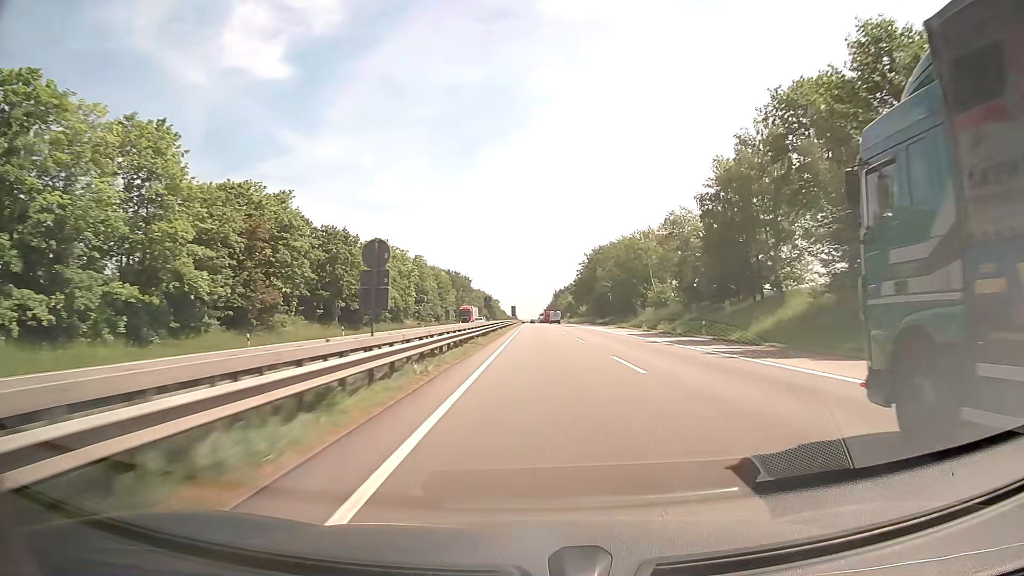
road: motorway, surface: asphalt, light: Day
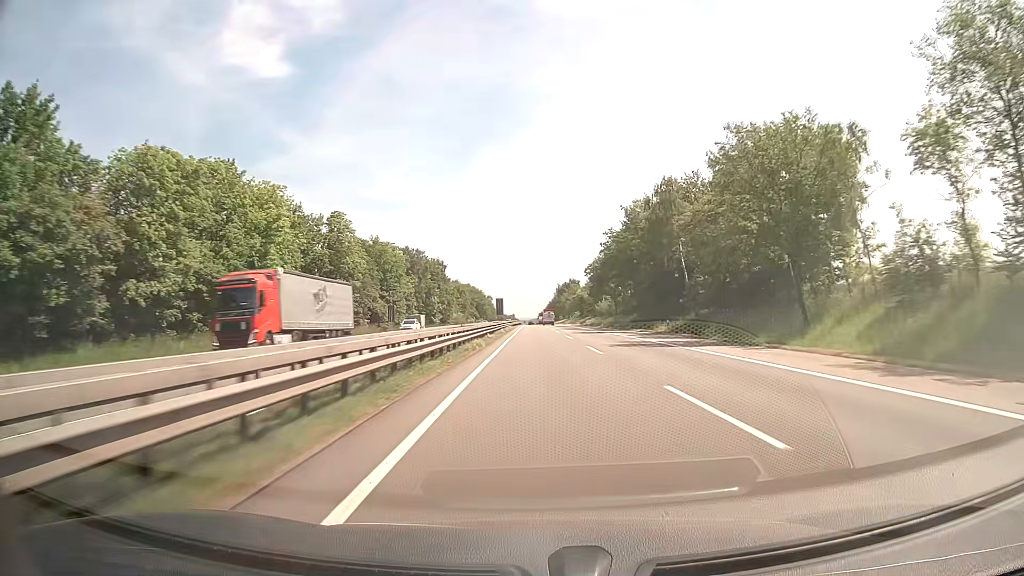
(-0.1, +62.0) m; 0°
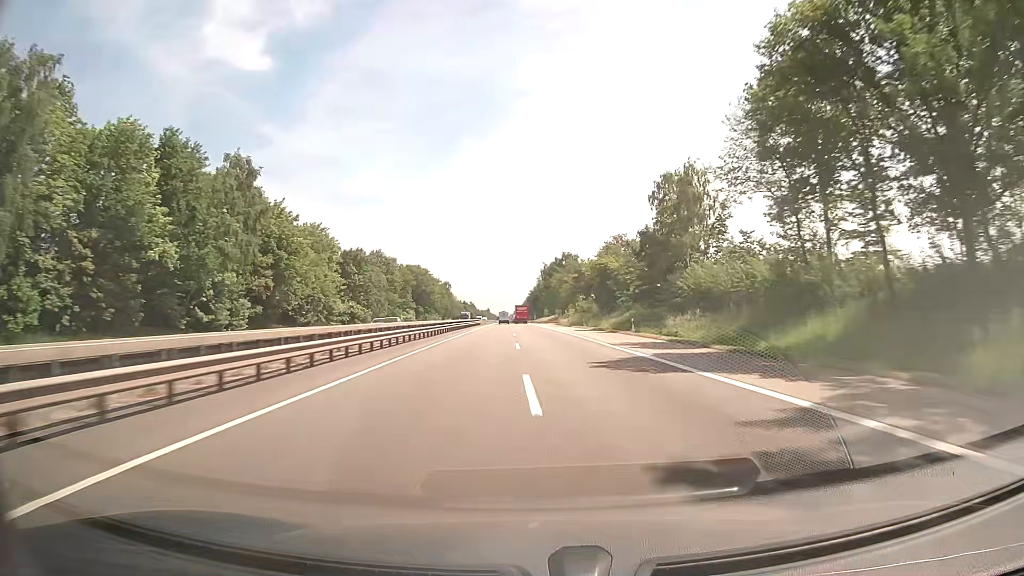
(+1.7, +103.4) m; +2°
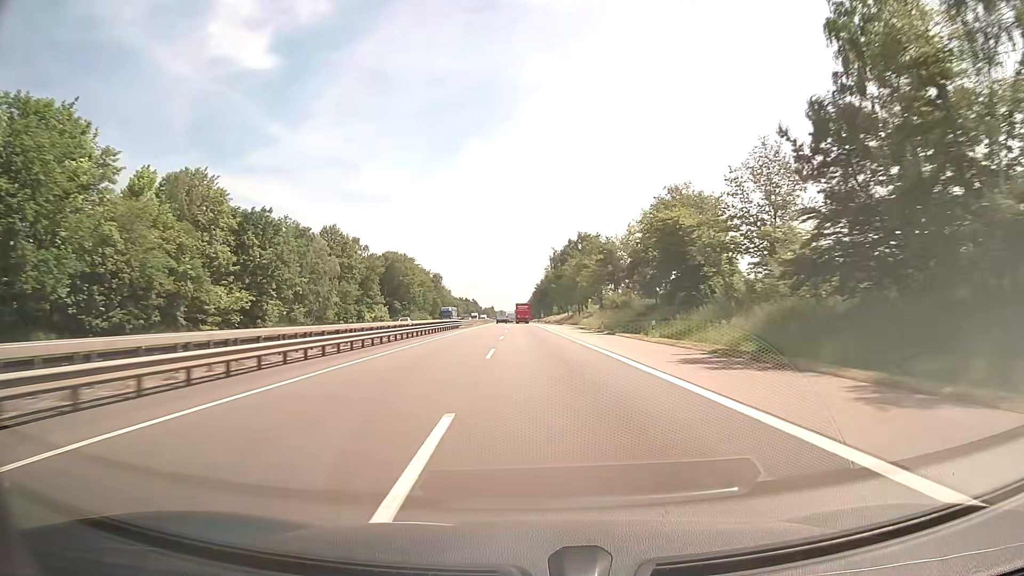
(-0.2, +41.4) m; 0°
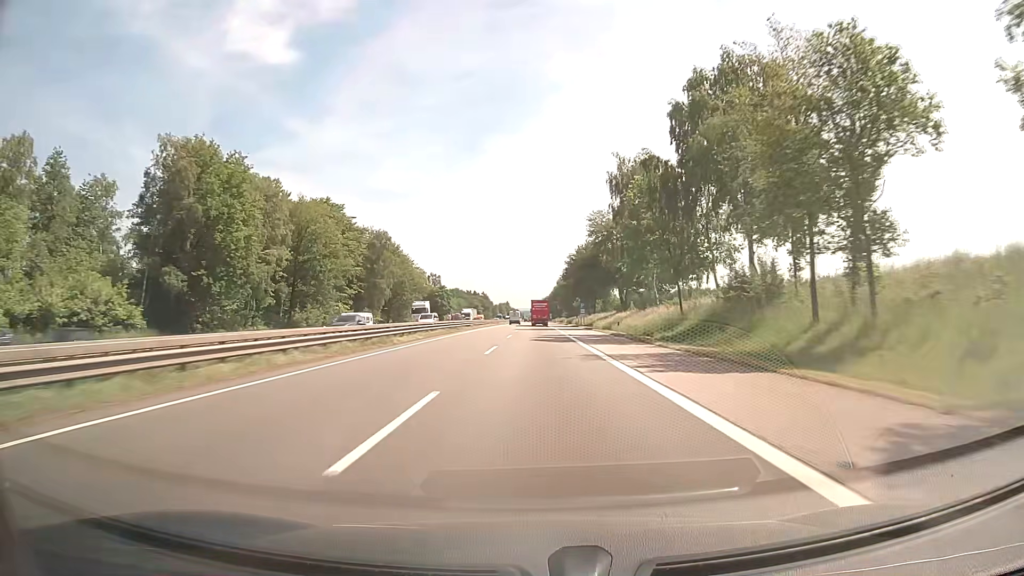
(-1.9, +103.3) m; -2°
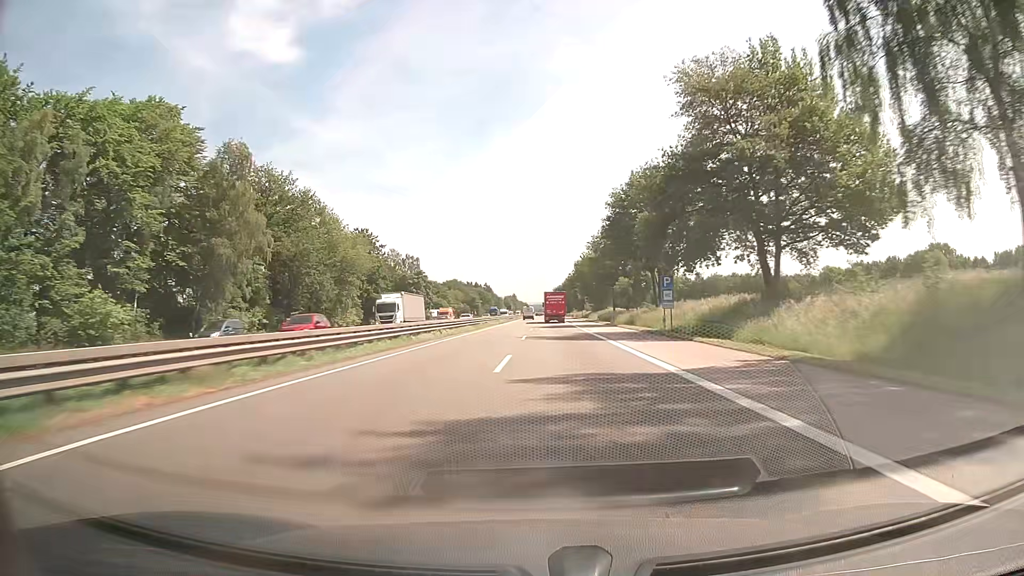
(-0.2, +61.4) m; -1°
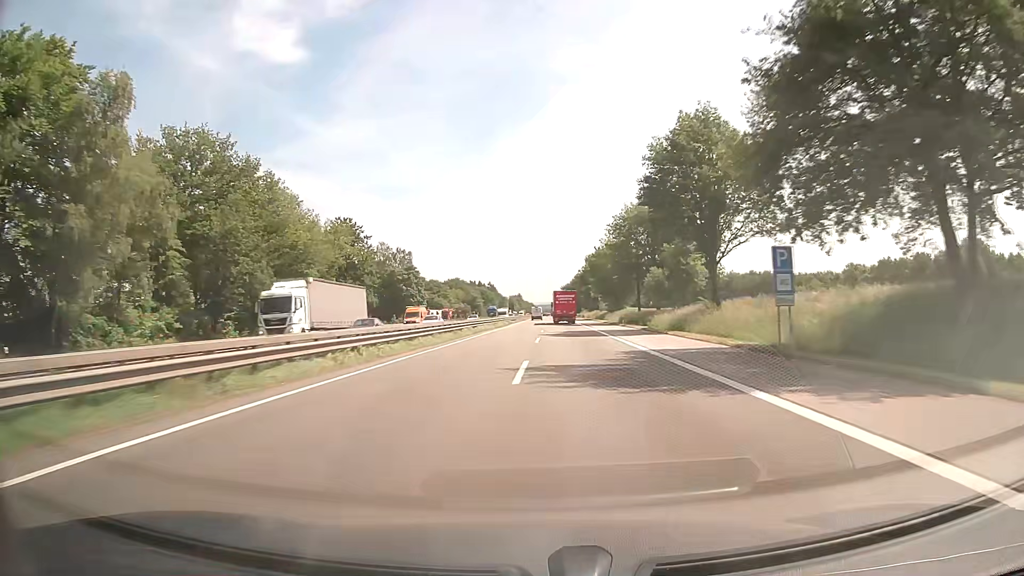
(0.0, +19.9) m; 0°
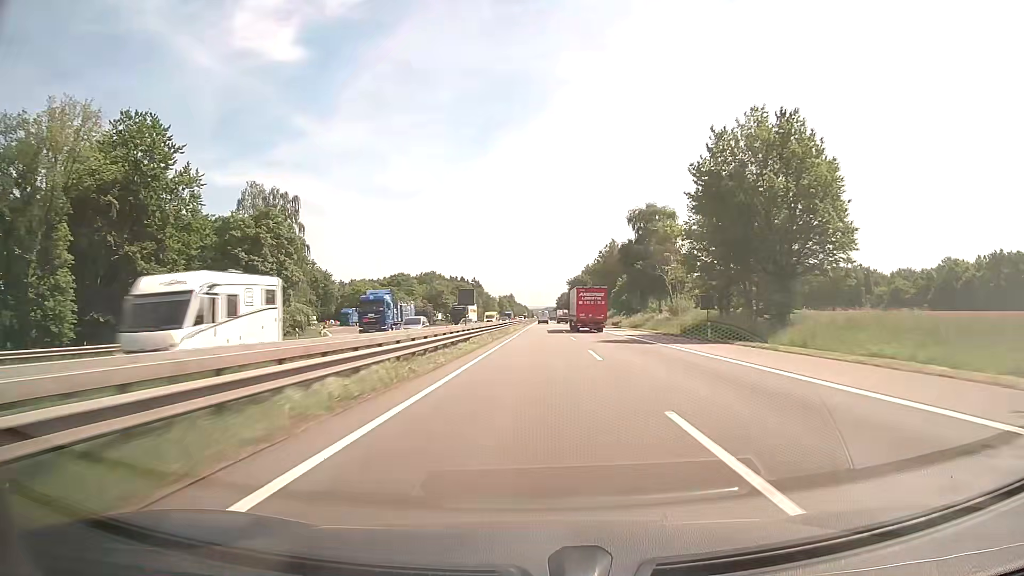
(-0.4, +80.3) m; 0°
(0, +10) (0, +20) (0, +30) (0, +40) (0, +50) (+1, +60) (+1, +70) (+1, +80) (+1, +90) (+1, +100) m
